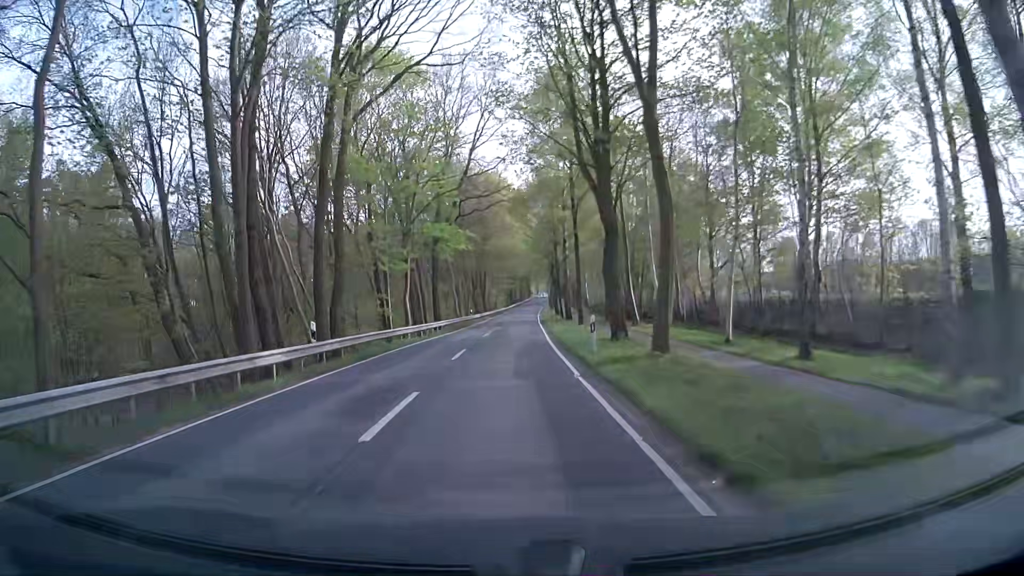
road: secondary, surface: asphalt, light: Day
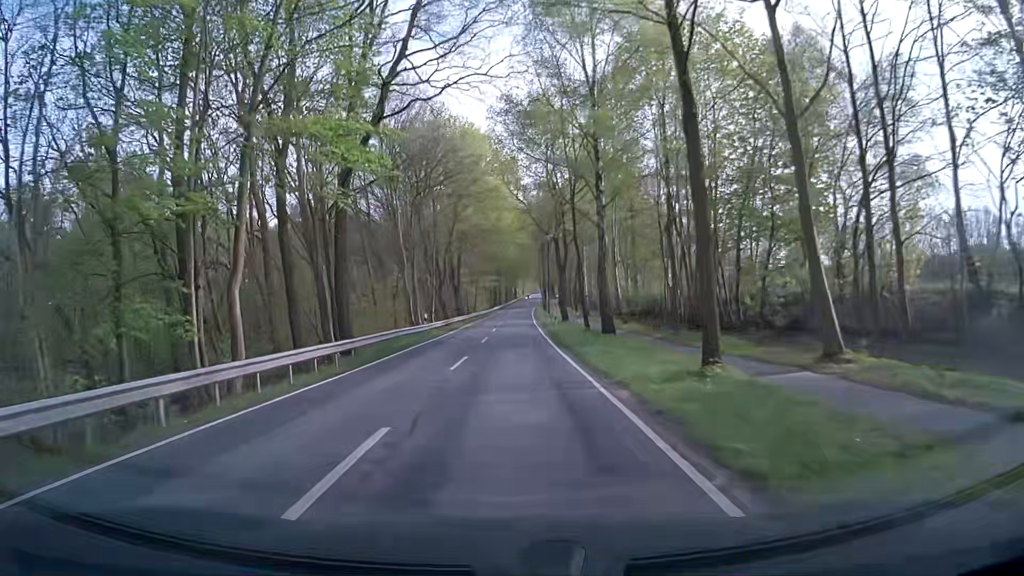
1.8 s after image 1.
(+0.4, +27.4) m; +3°
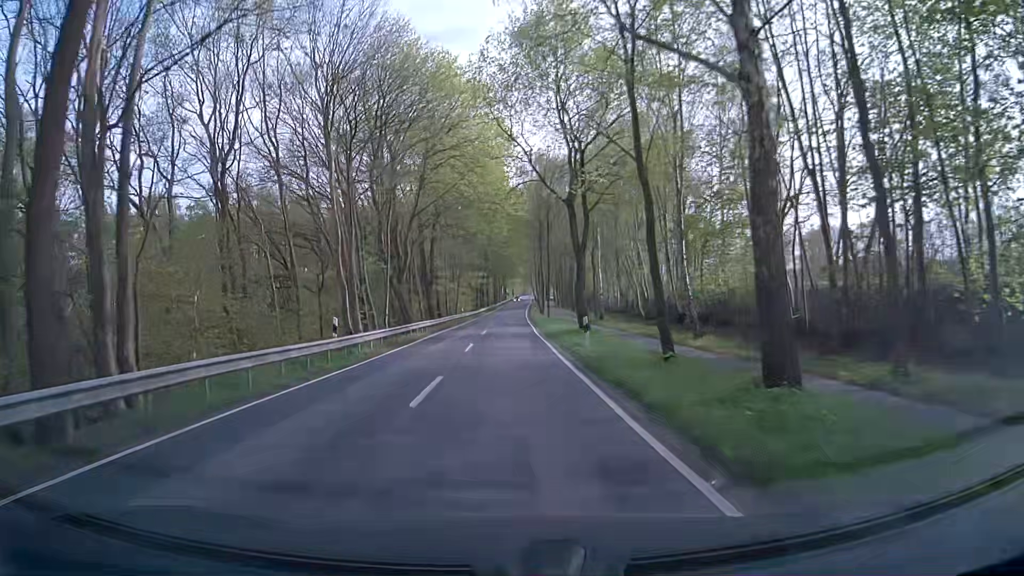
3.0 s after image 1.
(-0.3, +18.5) m; 0°
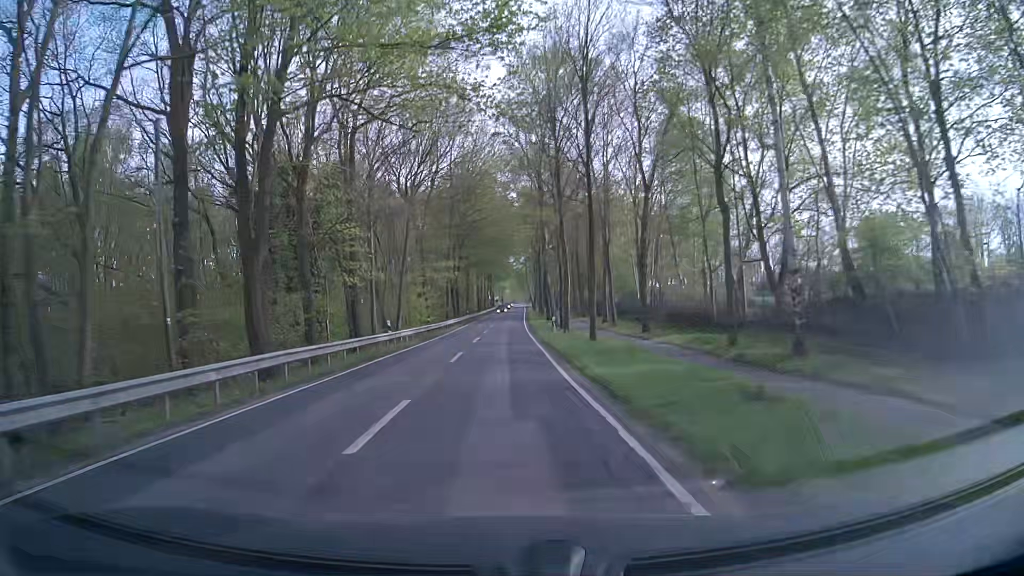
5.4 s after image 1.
(+0.2, +39.4) m; +1°
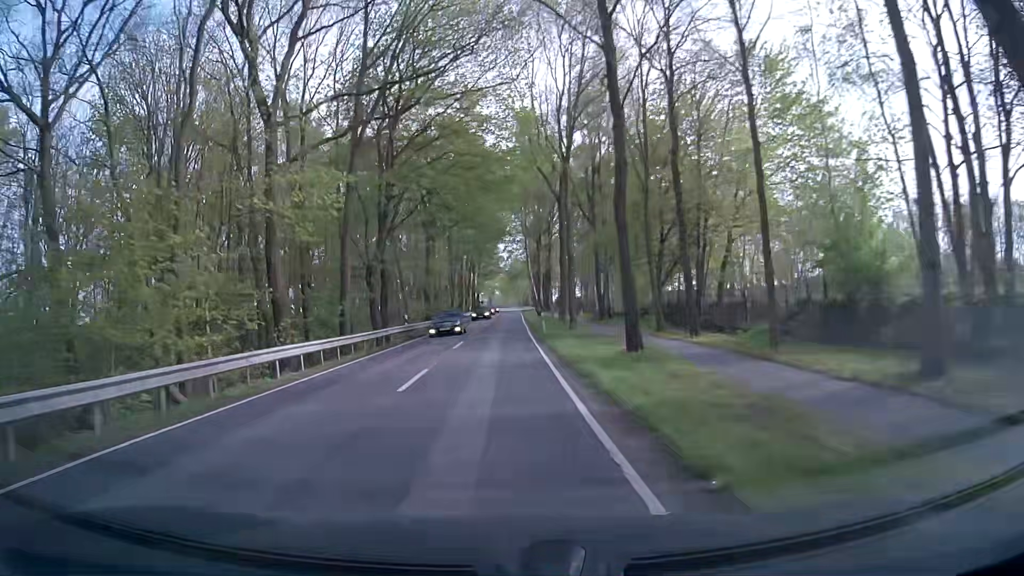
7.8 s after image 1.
(+0.1, +44.0) m; 0°
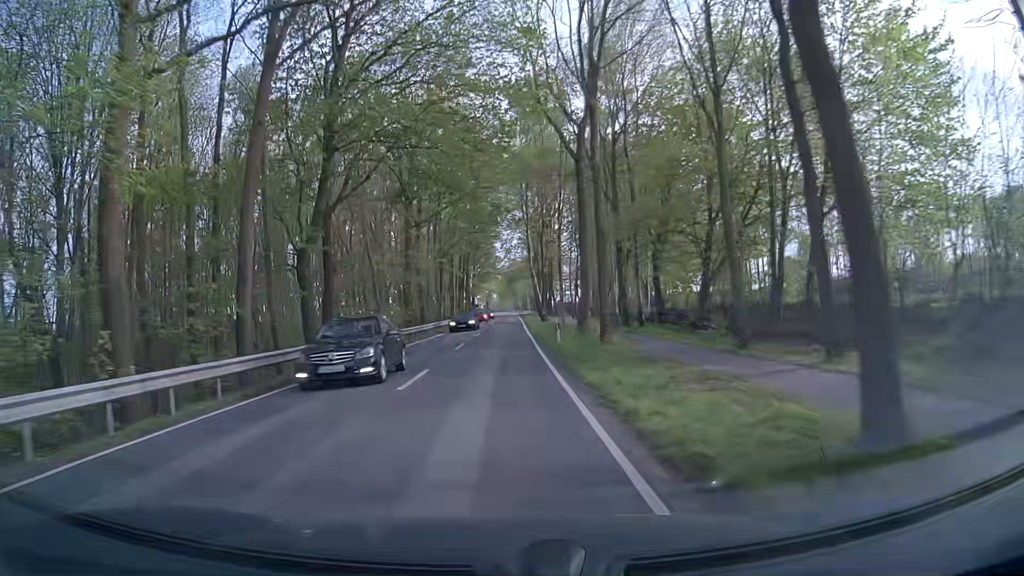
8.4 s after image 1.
(+0.1, +11.6) m; 0°
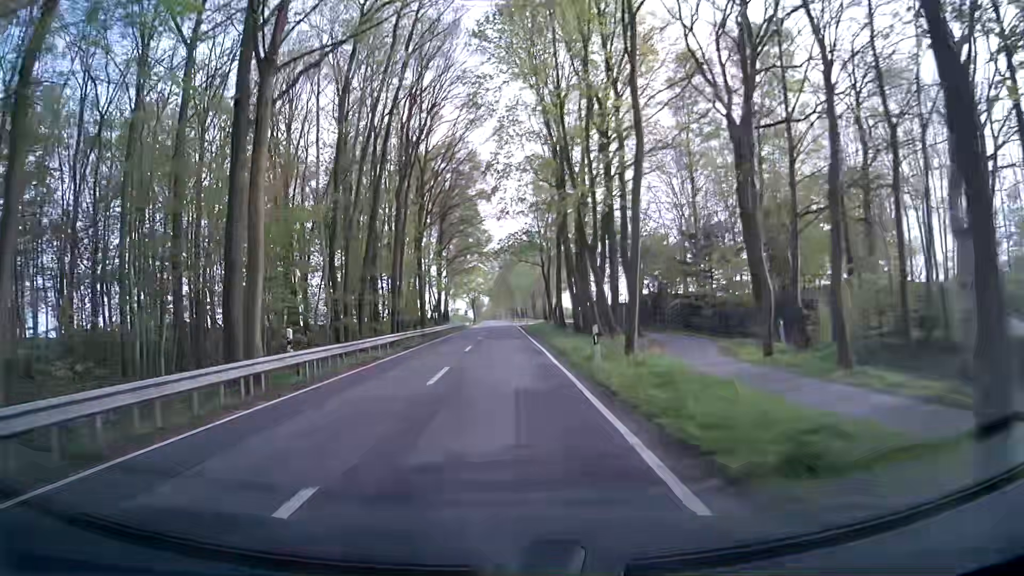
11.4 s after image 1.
(+0.5, +59.5) m; +1°
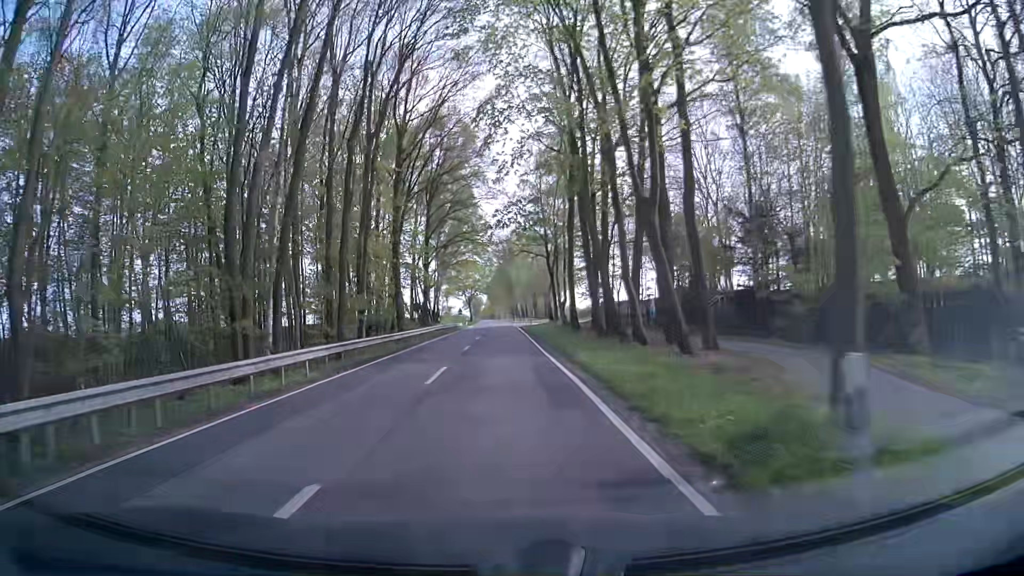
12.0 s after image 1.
(0.0, +12.1) m; +1°
(0, +10) (0, +20) (0, +30) (-1, +40) (-1, +50) (-1, +60) (-1, +70) (-1, +80) (-2, +90) (-2, +100) m
